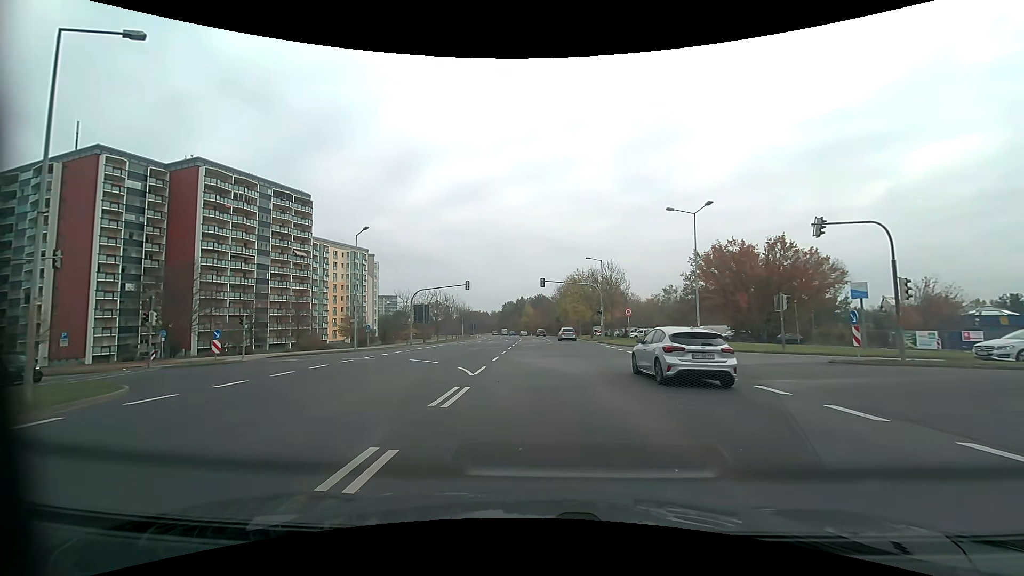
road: secondary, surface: asphalt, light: Day
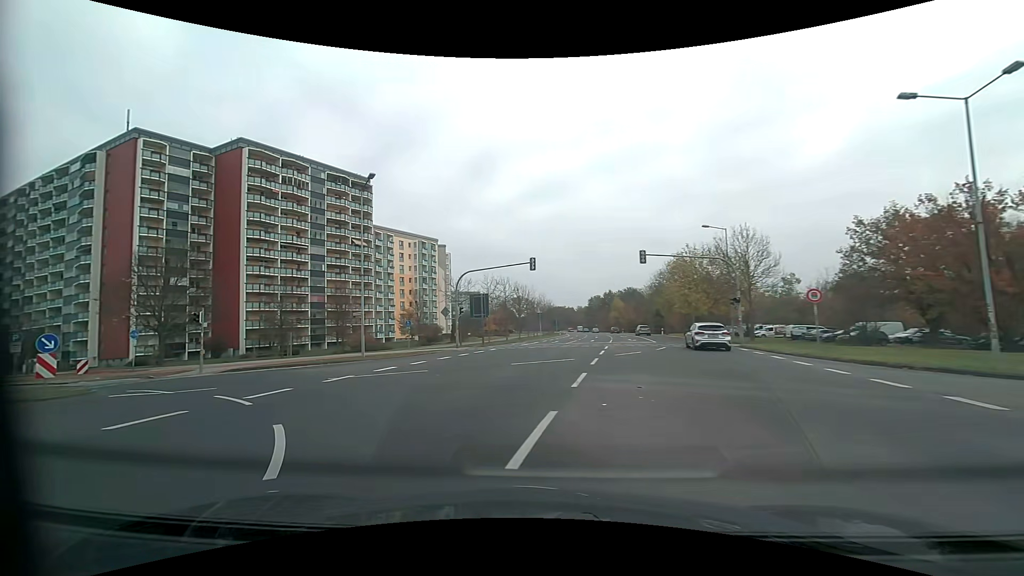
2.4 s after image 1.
(-0.5, +16.4) m; -11°
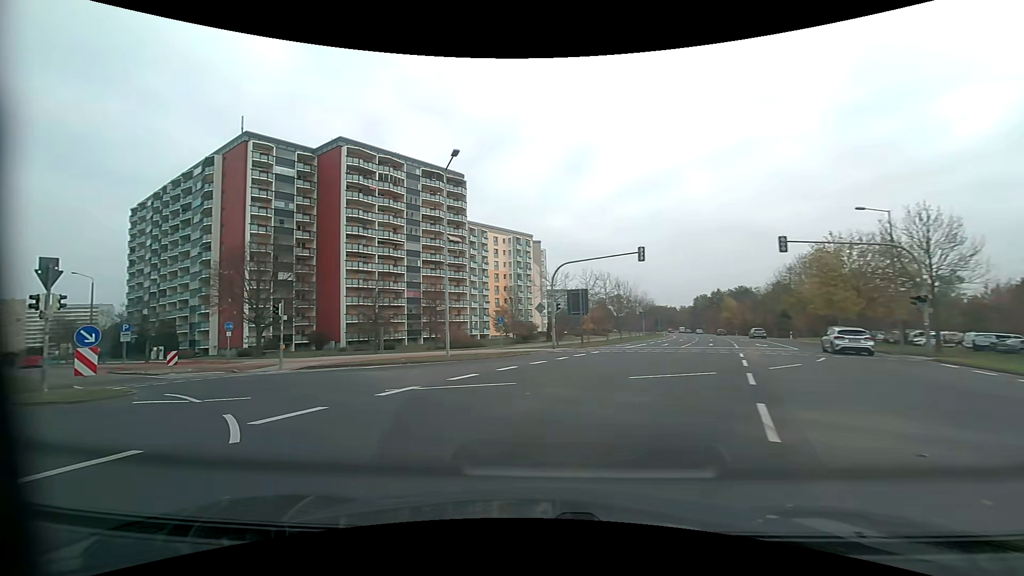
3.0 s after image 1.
(-0.4, +4.3) m; -11°
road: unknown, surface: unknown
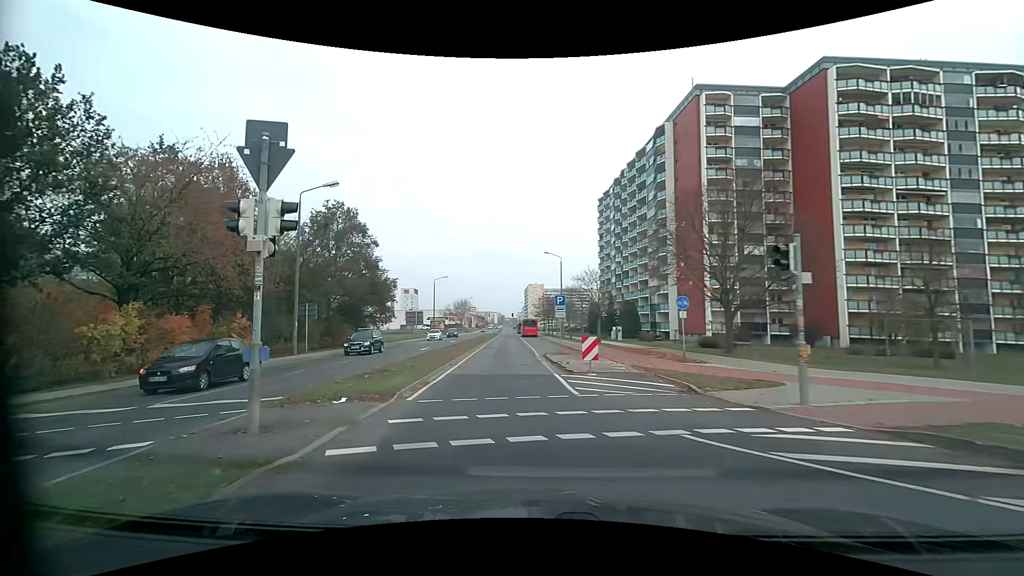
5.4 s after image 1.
(-7.5, +15.4) m; -48°
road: tertiary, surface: asphalt
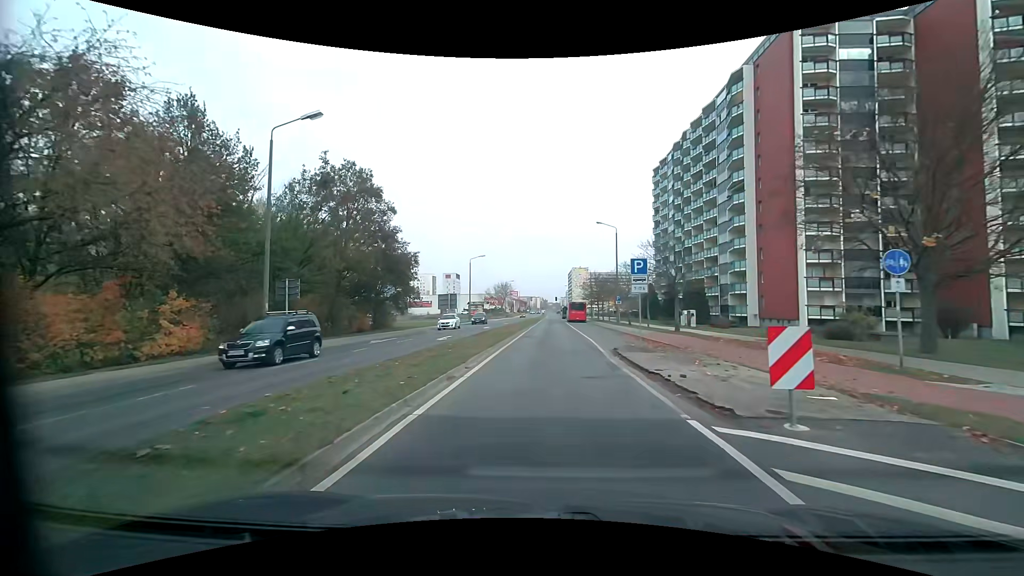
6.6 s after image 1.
(-0.7, +10.1) m; -4°
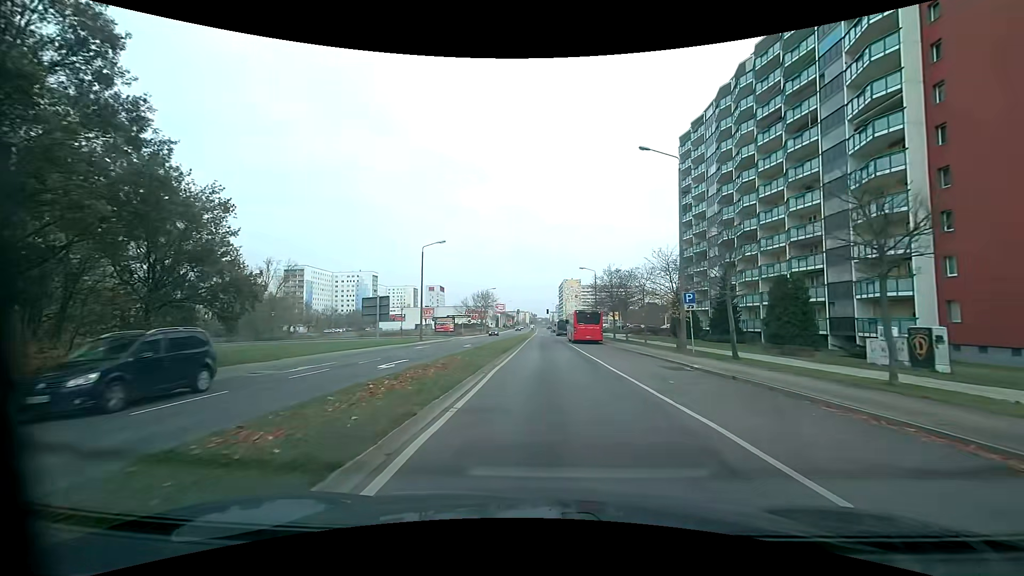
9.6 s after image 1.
(+0.2, +29.3) m; +1°
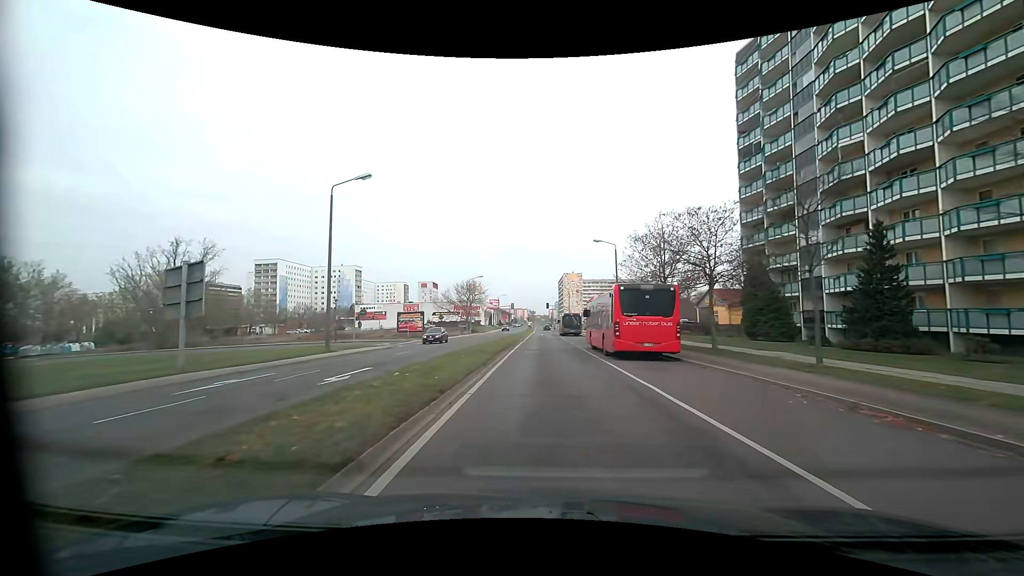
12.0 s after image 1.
(0.0, +24.9) m; 0°
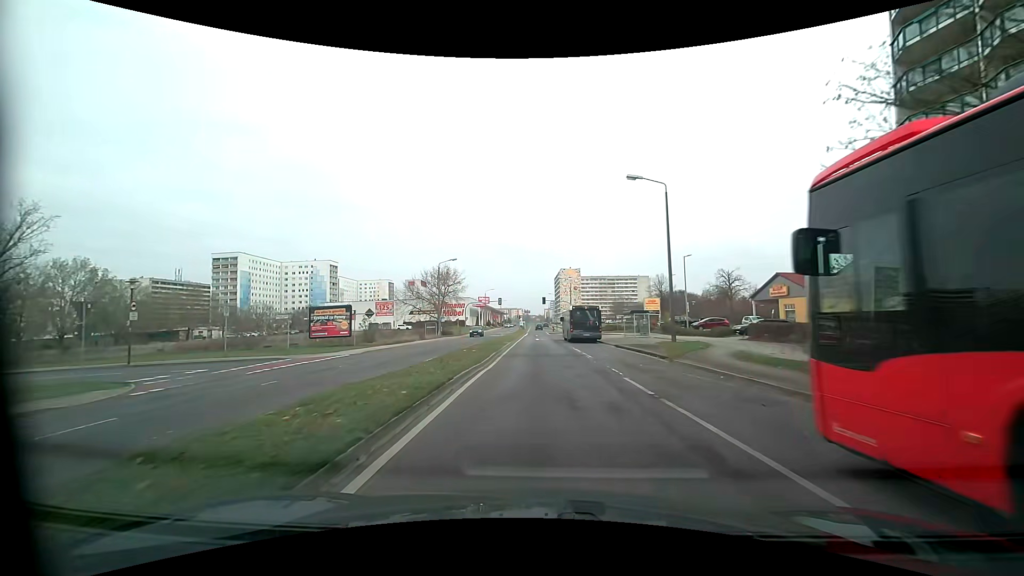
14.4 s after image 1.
(0.0, +26.5) m; -1°
(0, +10) (0, +20) (0, +30) (0, +40) (0, +50) (+1, +60) (+1, +70) (+1, +80) (+1, +90) (+1, +100) m
